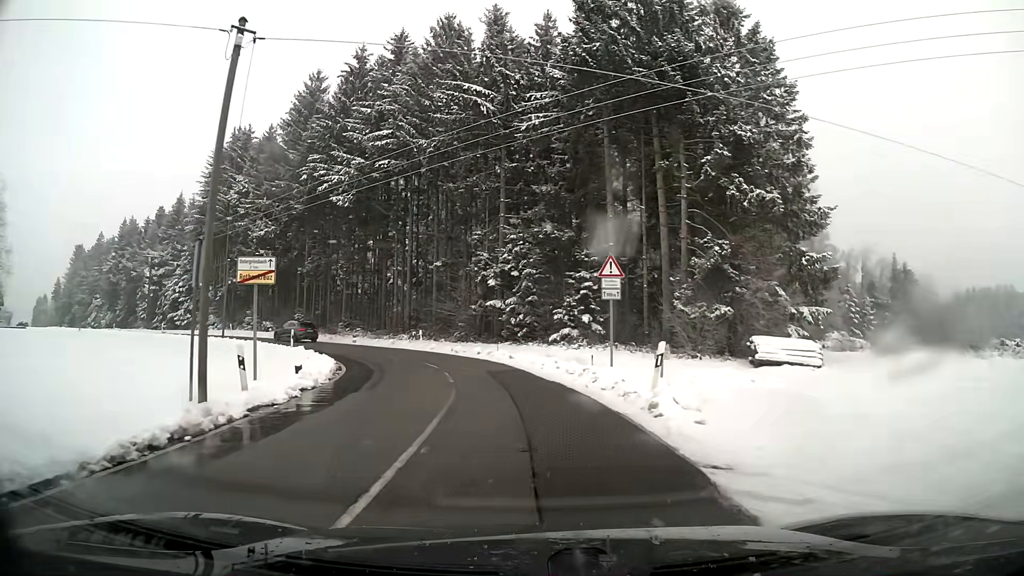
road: secondary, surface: asphalt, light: Day
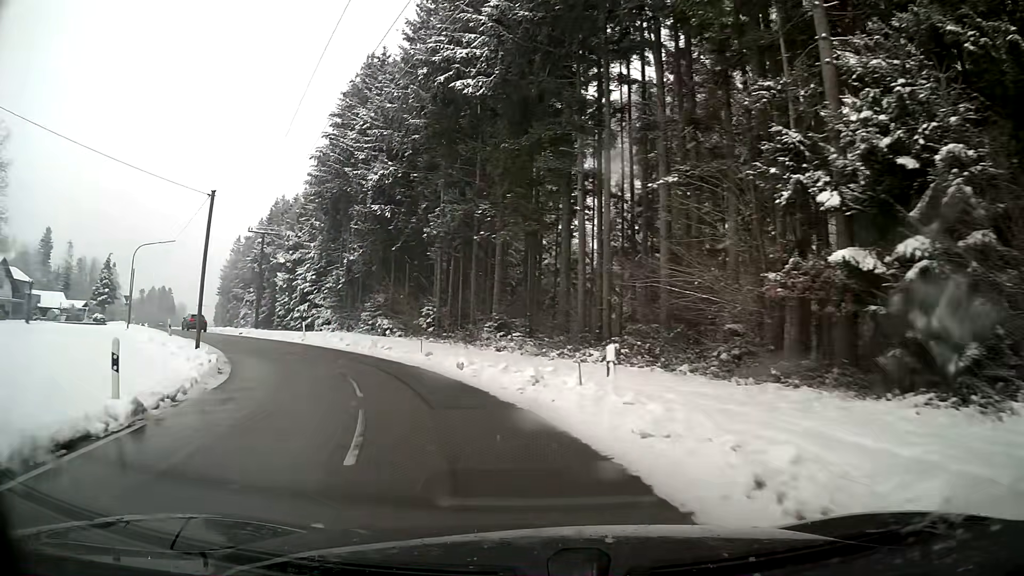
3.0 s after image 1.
(-4.2, +27.4) m; -23°
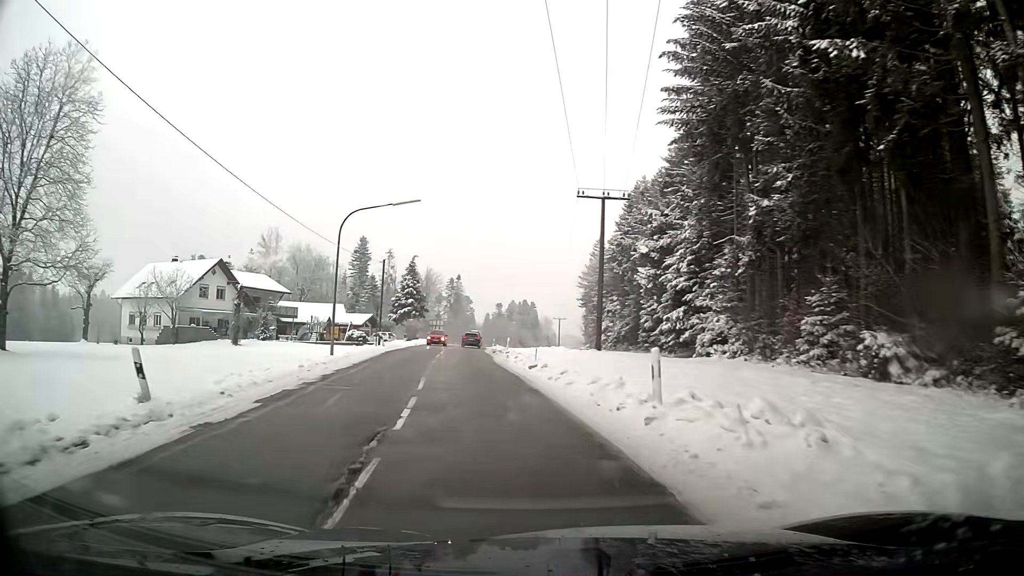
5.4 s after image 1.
(-7.4, +25.5) m; -29°
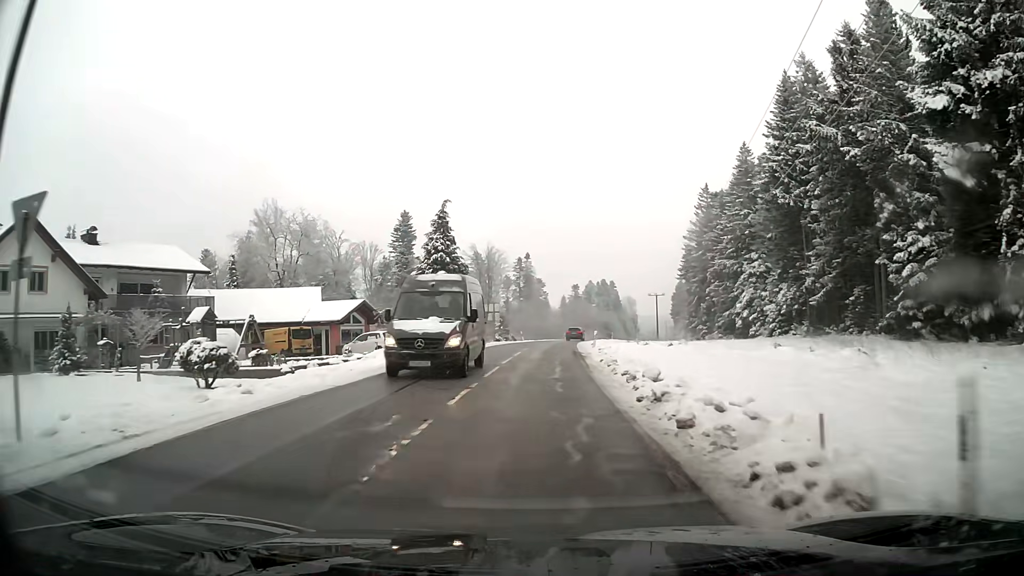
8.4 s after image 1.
(-3.0, +37.6) m; -5°
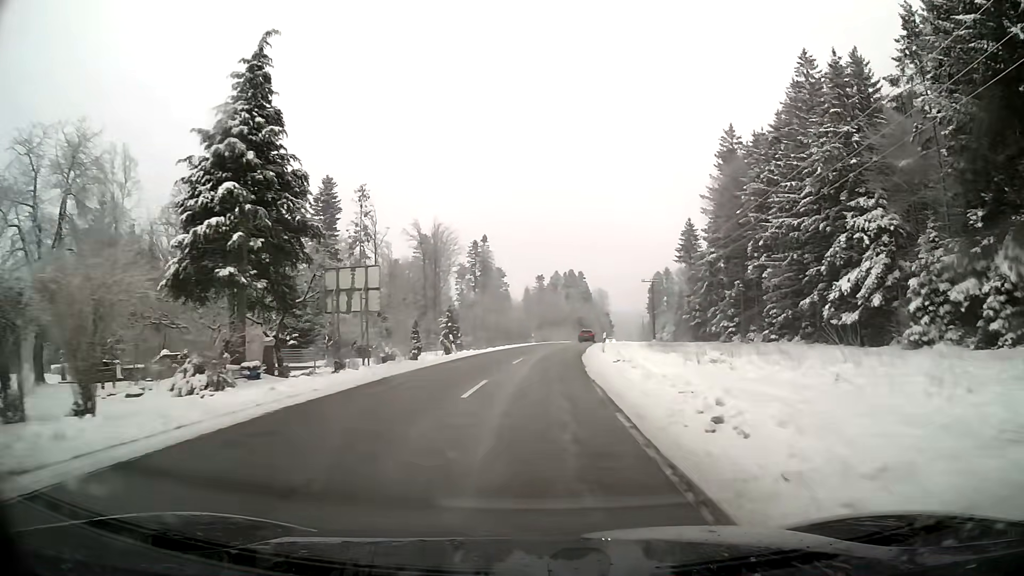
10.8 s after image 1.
(+0.8, +34.9) m; +3°
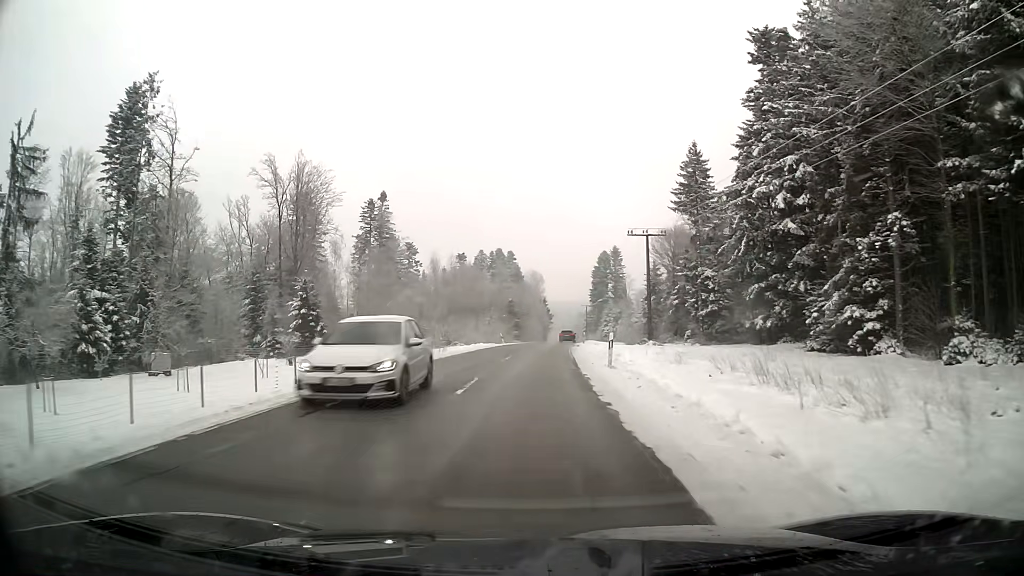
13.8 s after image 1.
(+2.8, +48.5) m; +6°
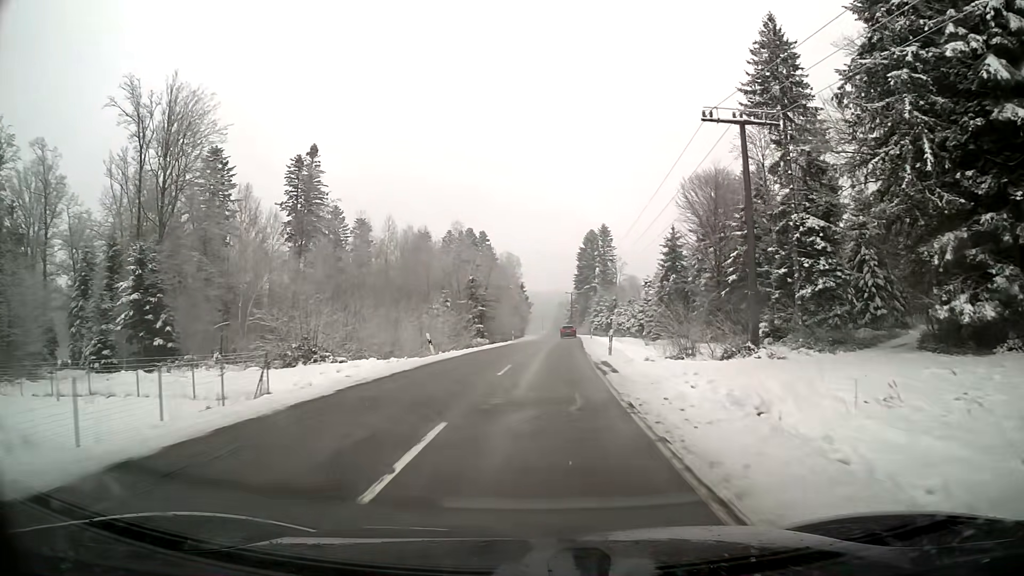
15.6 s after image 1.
(+0.4, +32.4) m; +2°
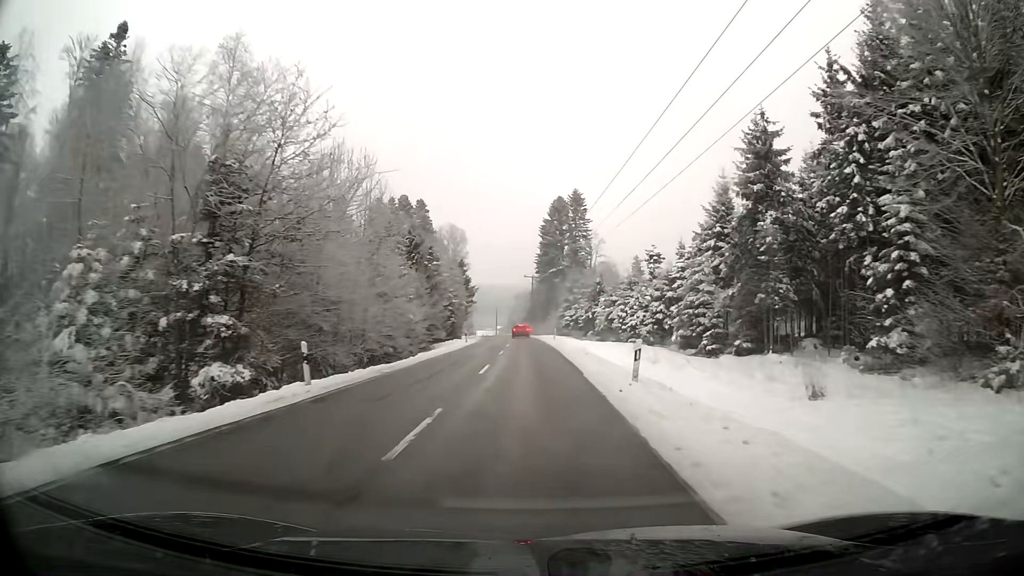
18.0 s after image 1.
(+1.8, +47.3) m; +3°
